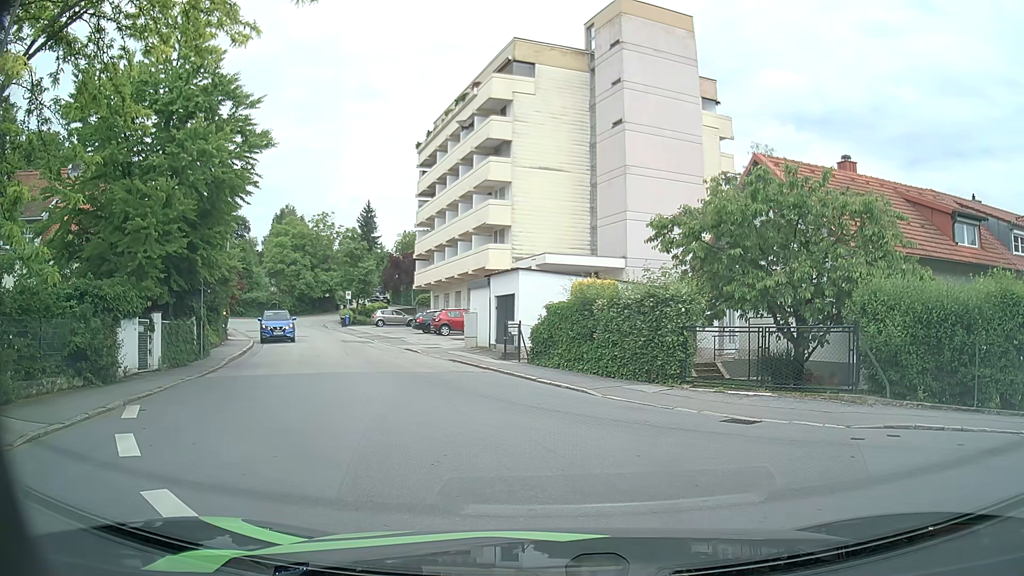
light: Day
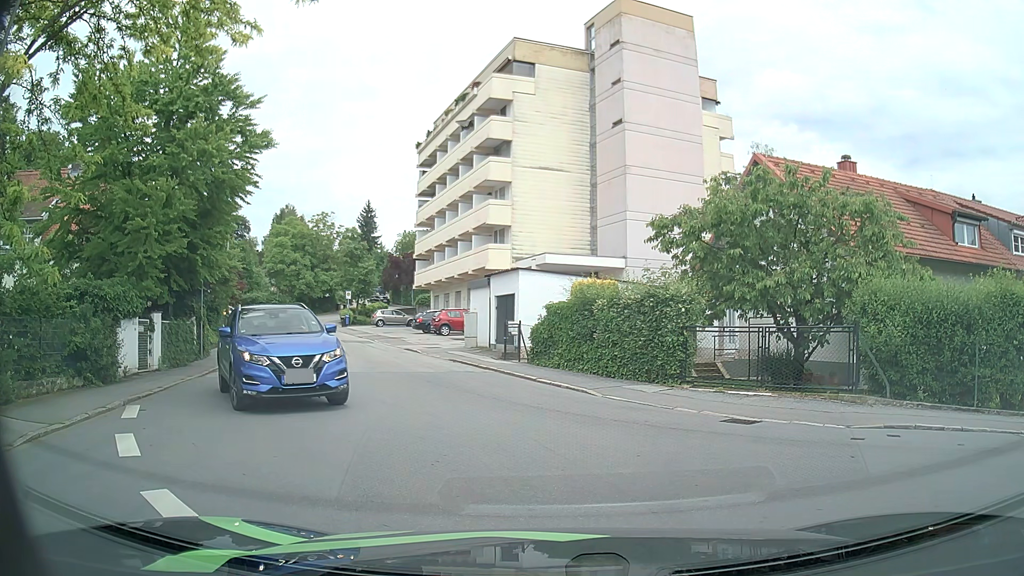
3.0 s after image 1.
(0.0, 0.0) m; 0°
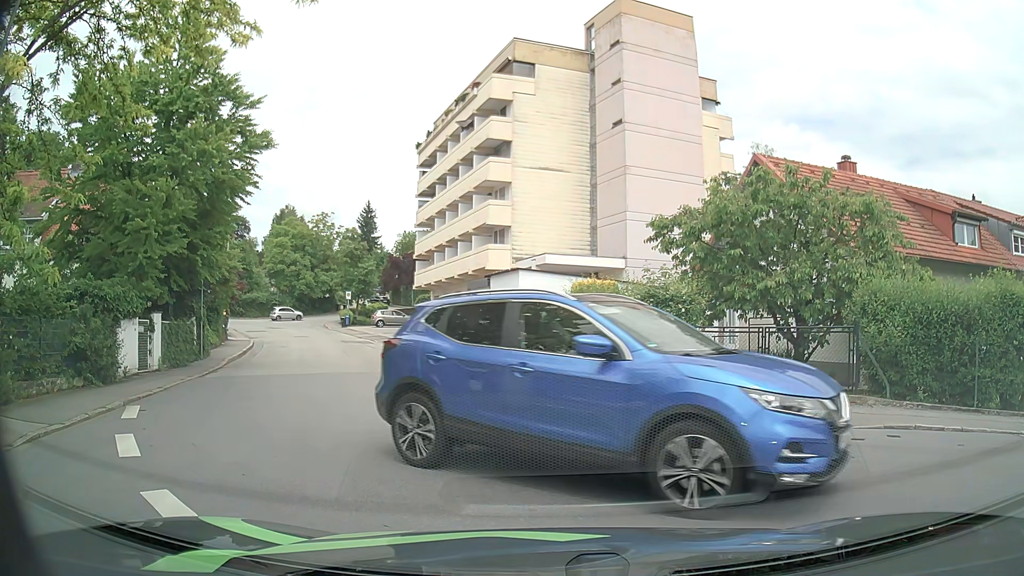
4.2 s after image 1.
(0.0, 0.0) m; 0°
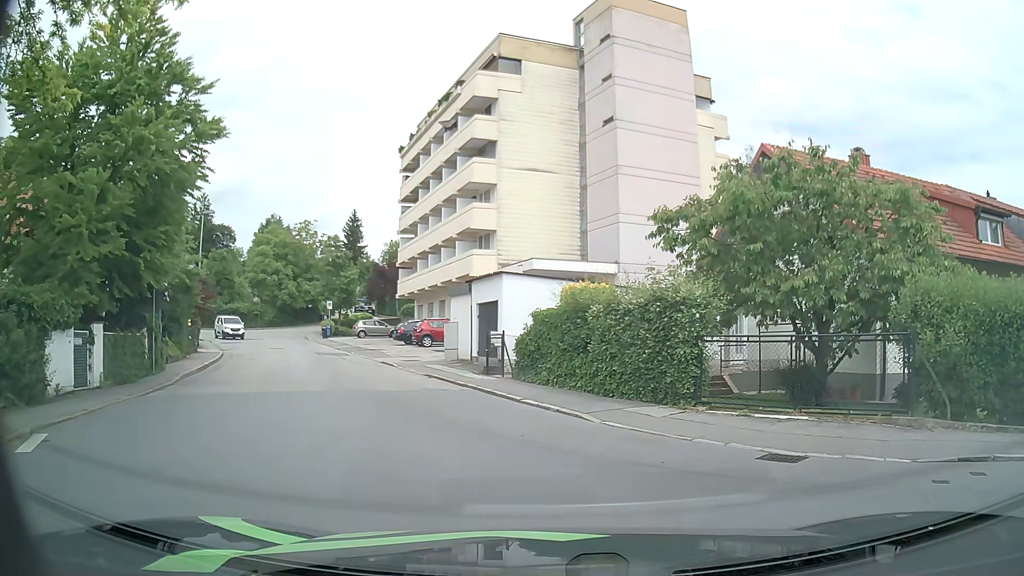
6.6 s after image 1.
(0.0, +2.5) m; +2°
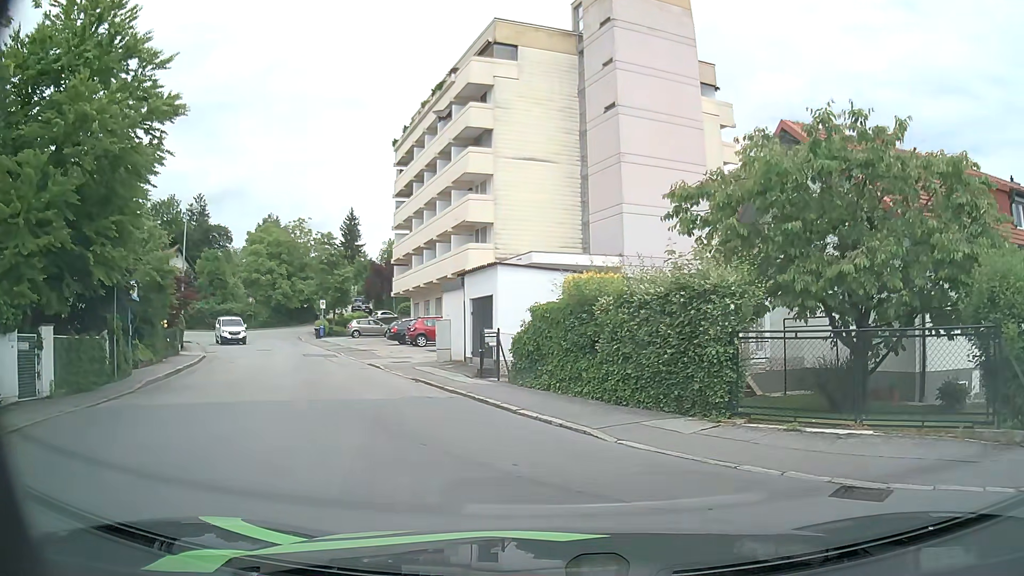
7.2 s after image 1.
(0.0, +2.2) m; 0°
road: residential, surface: asphalt
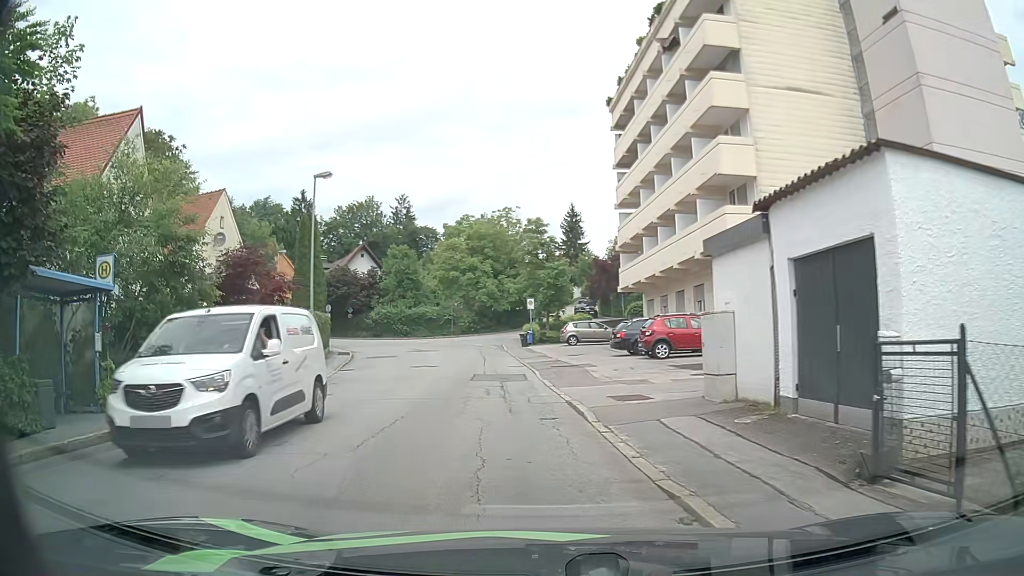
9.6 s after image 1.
(-1.9, +11.9) m; -19°
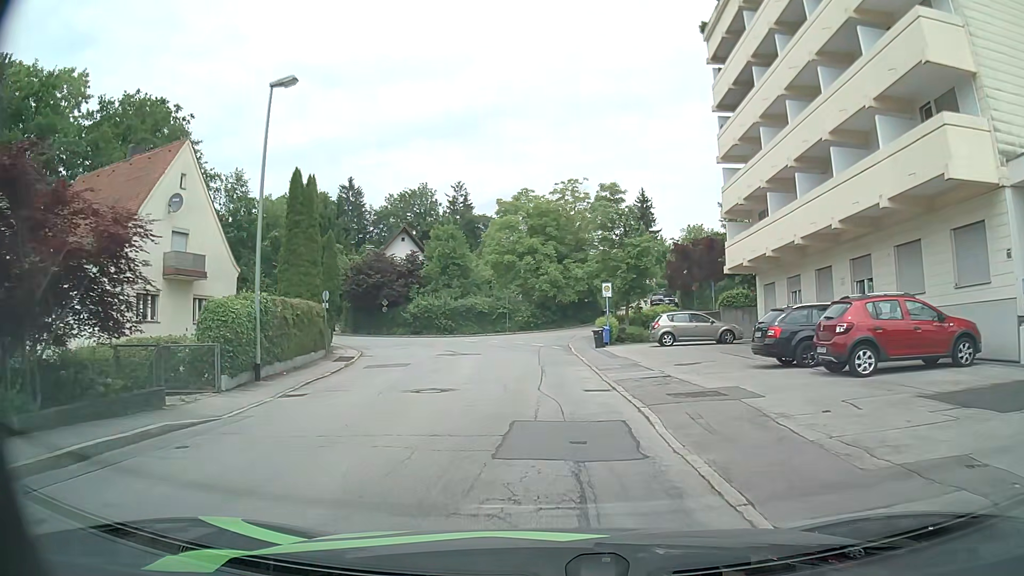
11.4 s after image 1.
(-0.9, +11.6) m; -6°
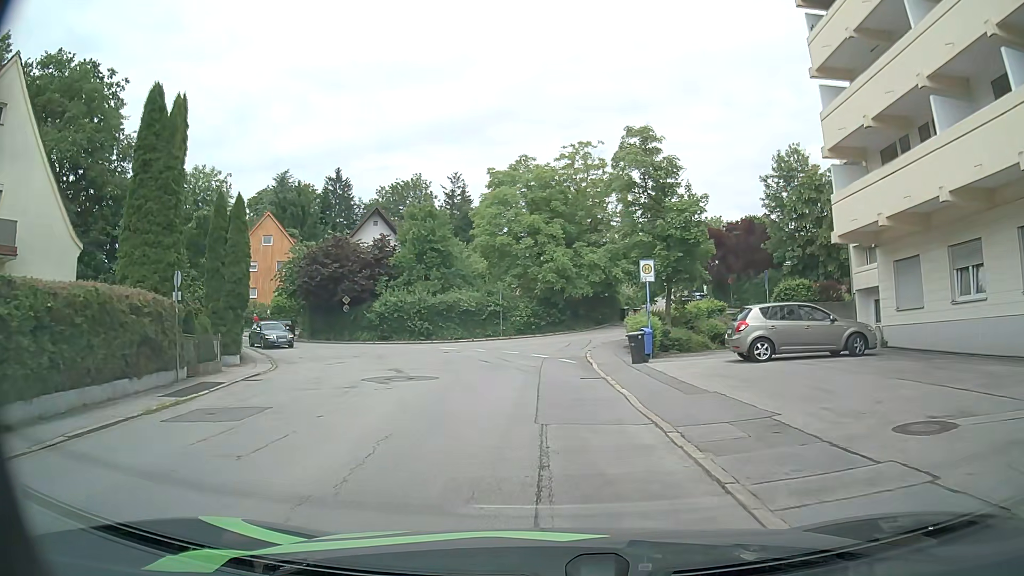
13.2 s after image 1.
(-0.1, +12.6) m; -1°
(0, +10) (-1, +20) (-5, +29) (-11, +37) (-18, +44) (-25, +51) (-33, +58) (-40, +64) (-48, +71) (-55, +77) m
